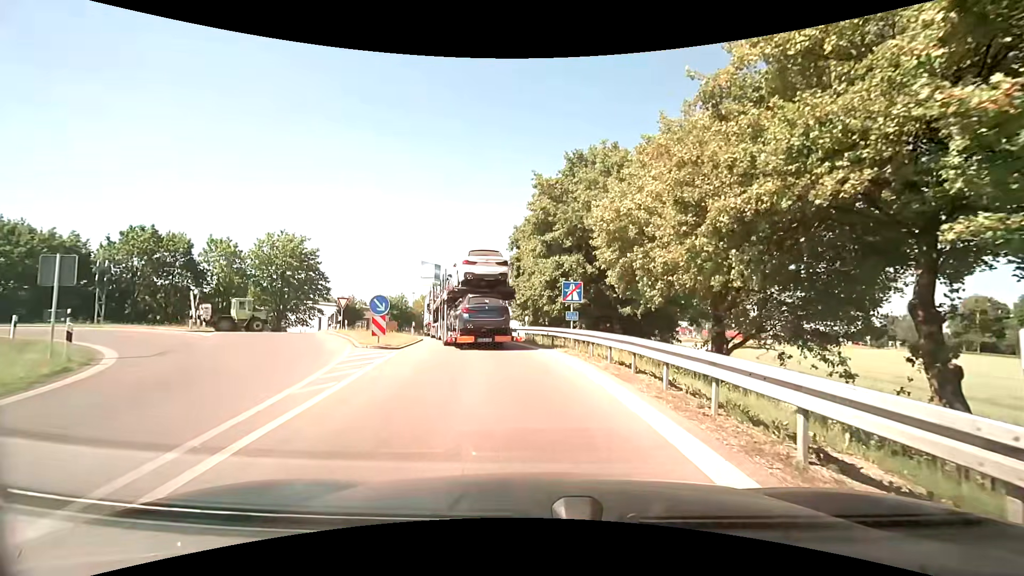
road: motorway_link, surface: asphalt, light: Day
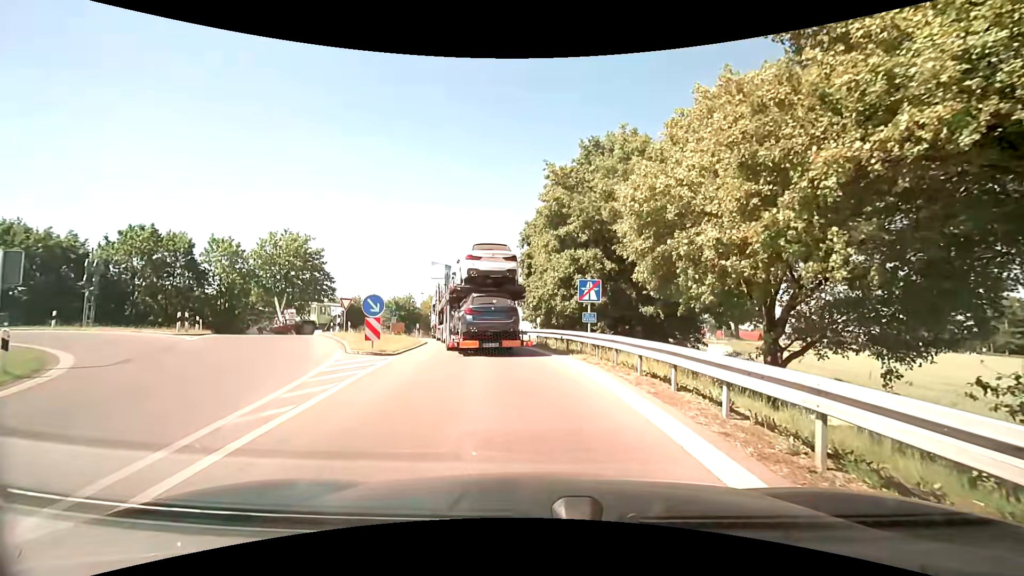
(-0.1, +2.0) m; -2°
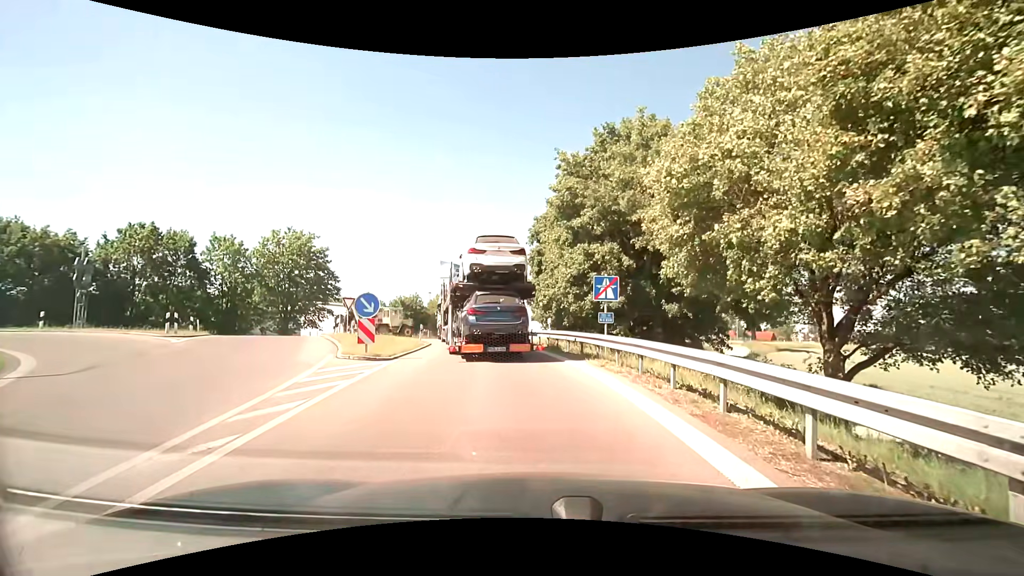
(0.0, +1.6) m; -2°
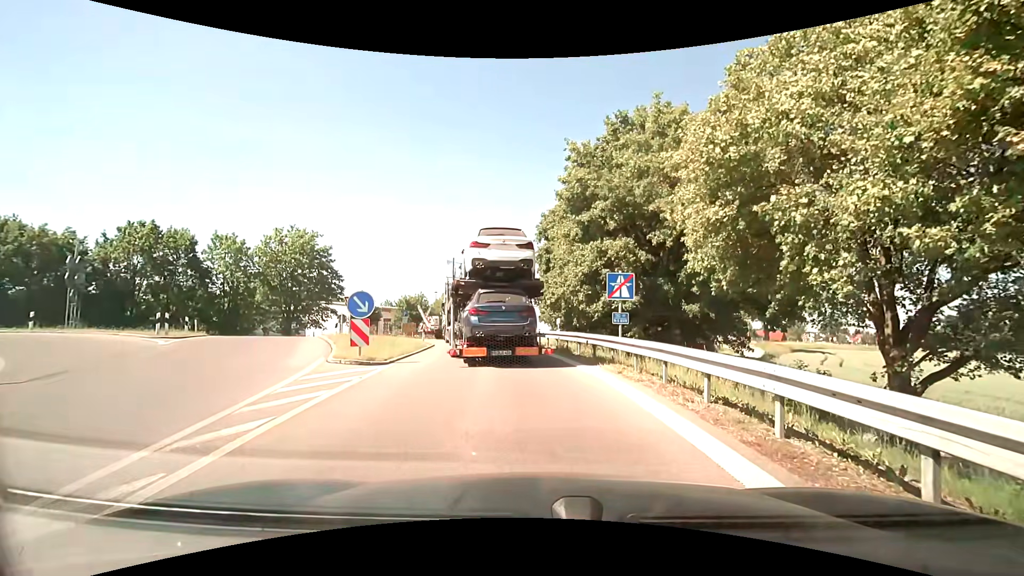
(0.0, +1.2) m; 0°
